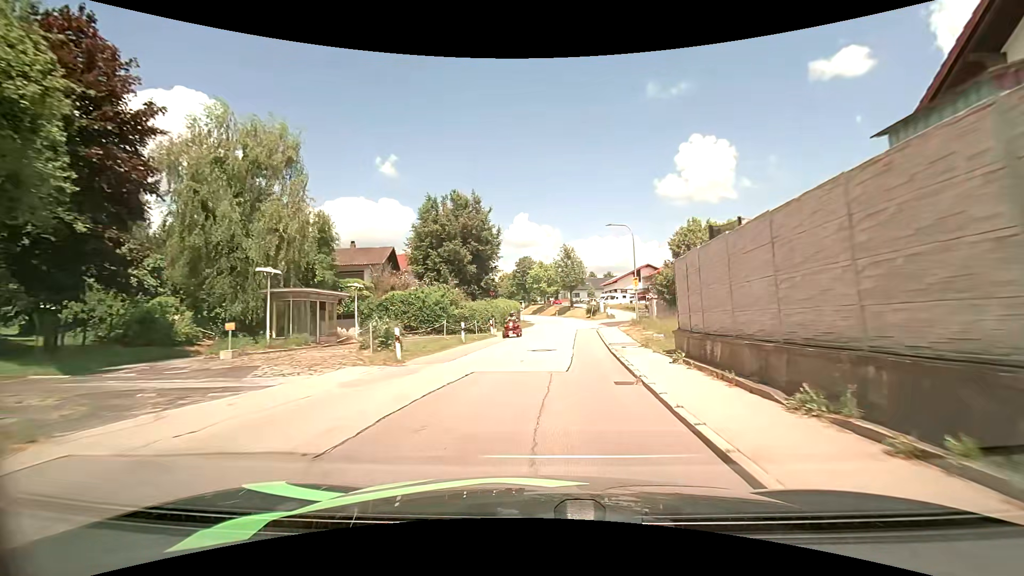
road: tertiary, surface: asphalt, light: Day
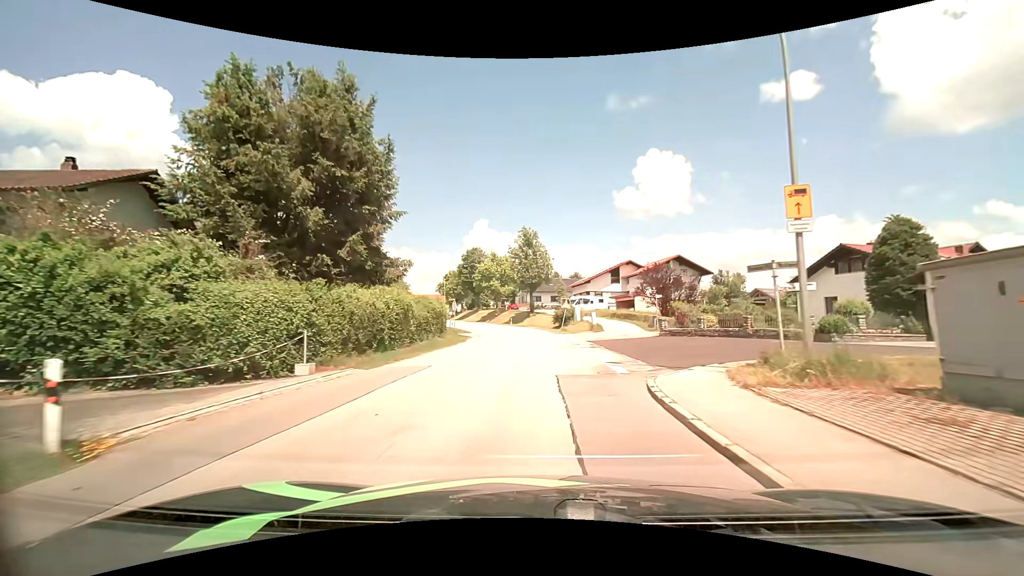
(+1.6, +28.0) m; +5°
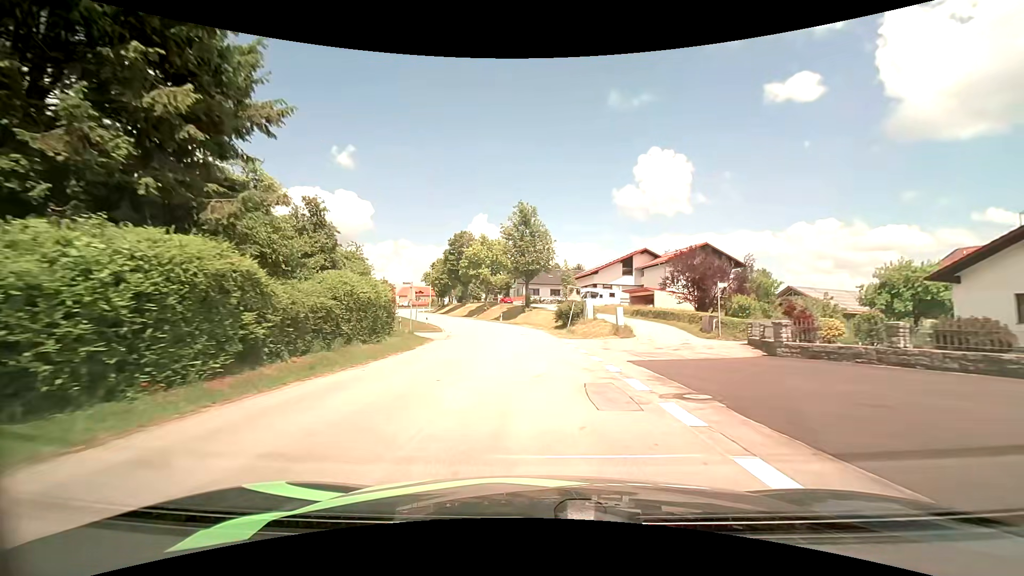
(+0.1, +14.5) m; 0°
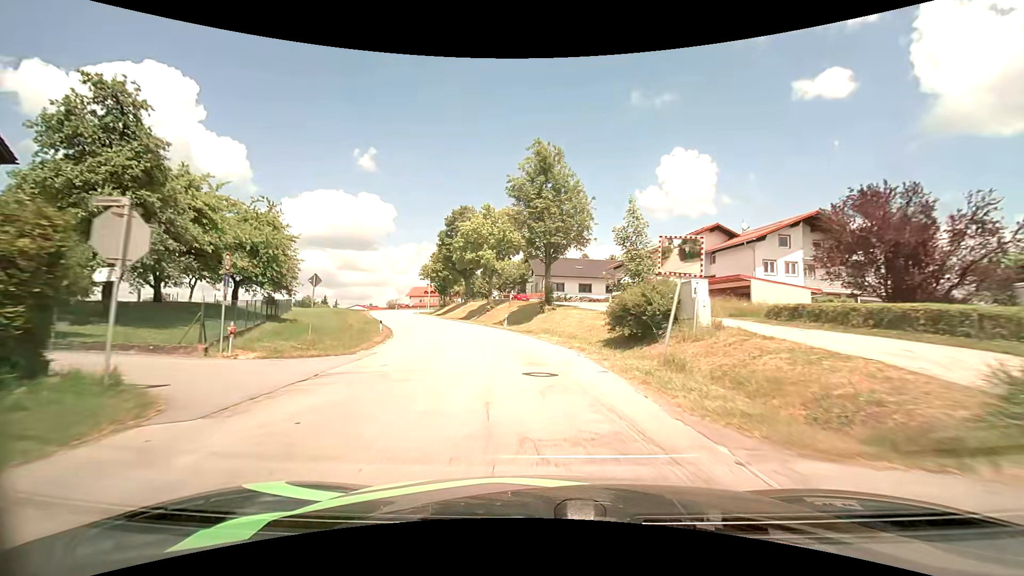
(-0.2, +22.4) m; -2°
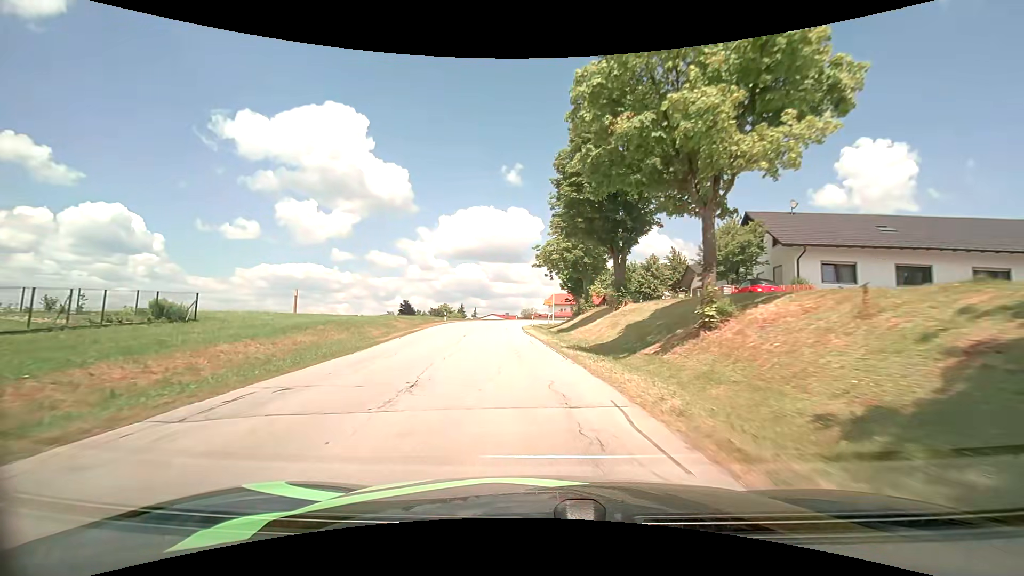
(-5.1, +37.7) m; -17°
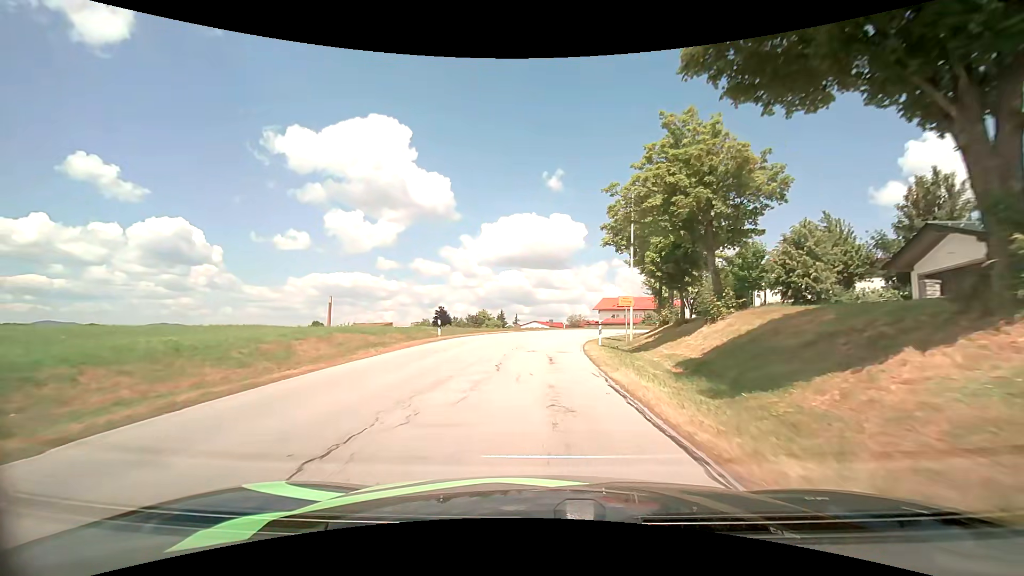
(-1.5, +22.8) m; -5°
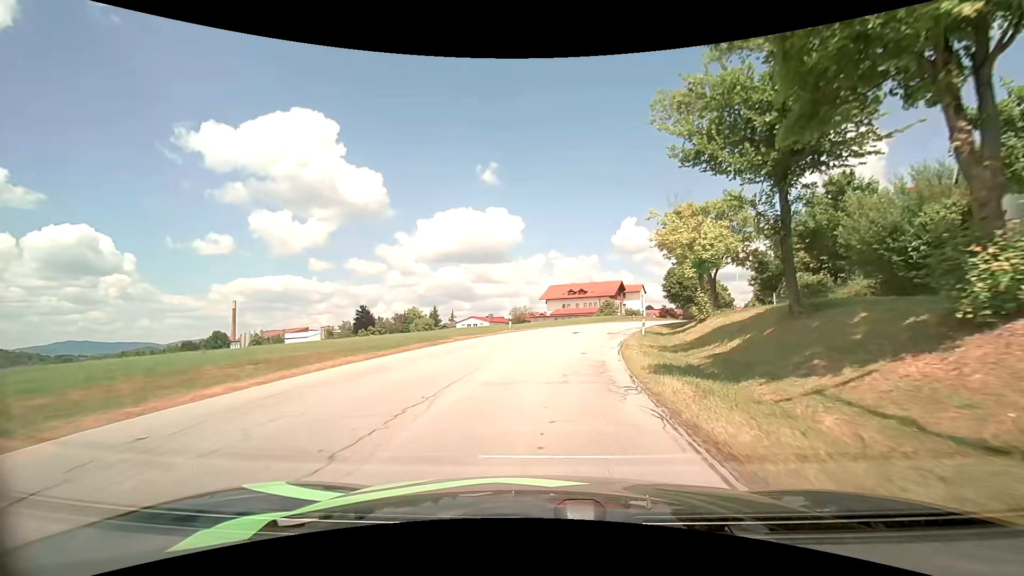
(+0.8, +29.7) m; +6°
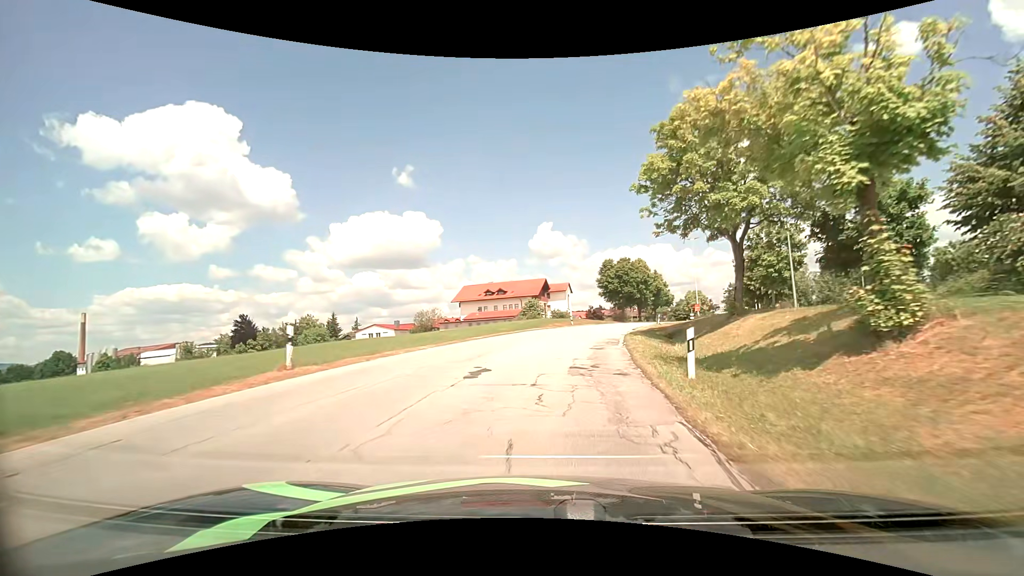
(+1.7, +22.2) m; +9°
